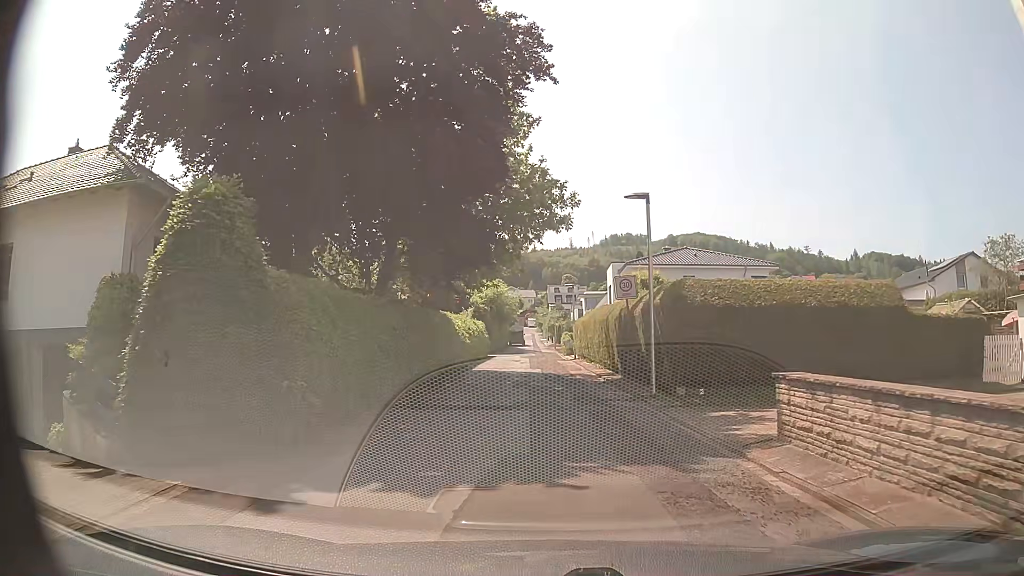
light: Day
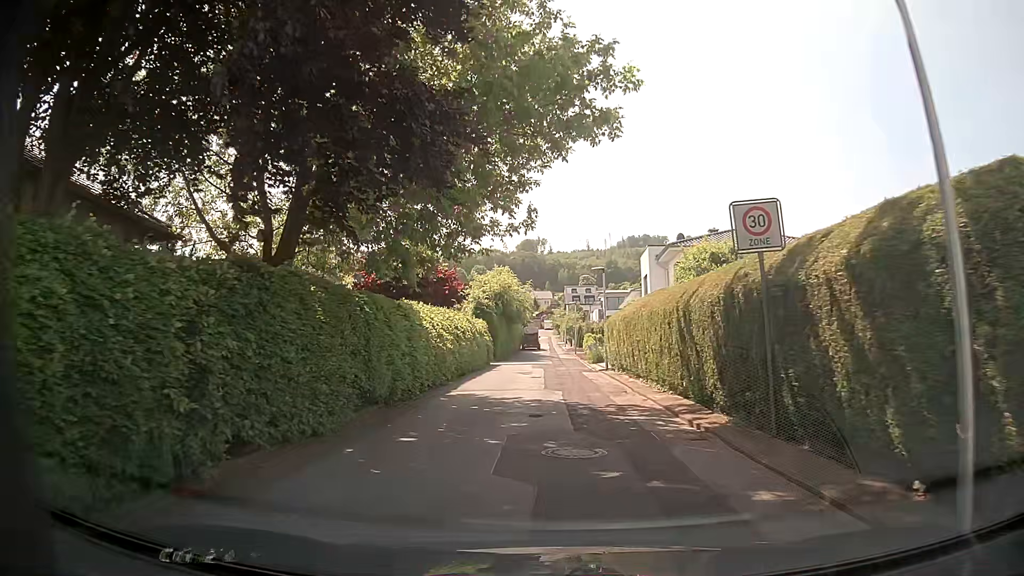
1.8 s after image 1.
(-0.3, +11.3) m; -2°
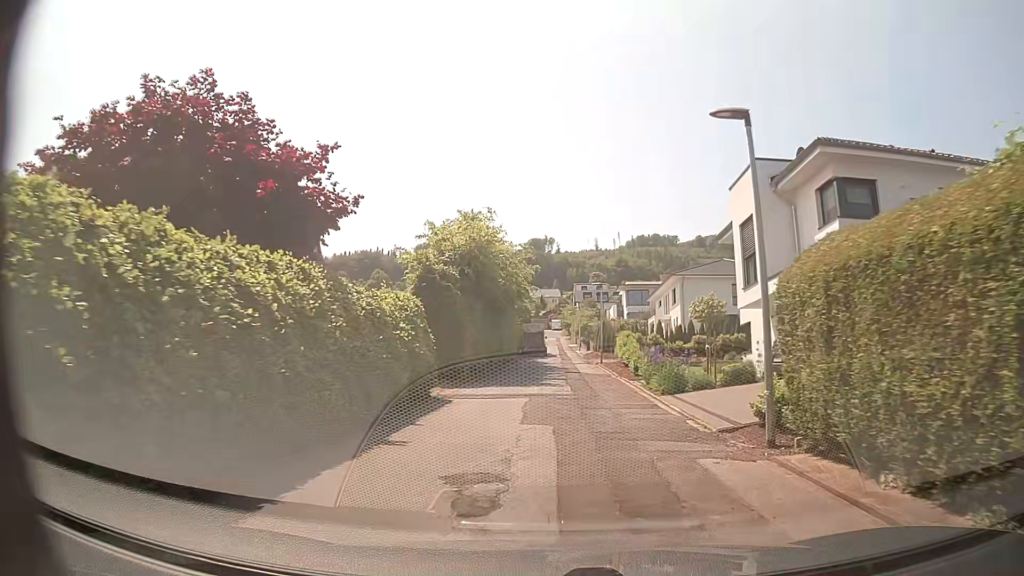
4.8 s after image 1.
(-0.1, +21.4) m; -1°
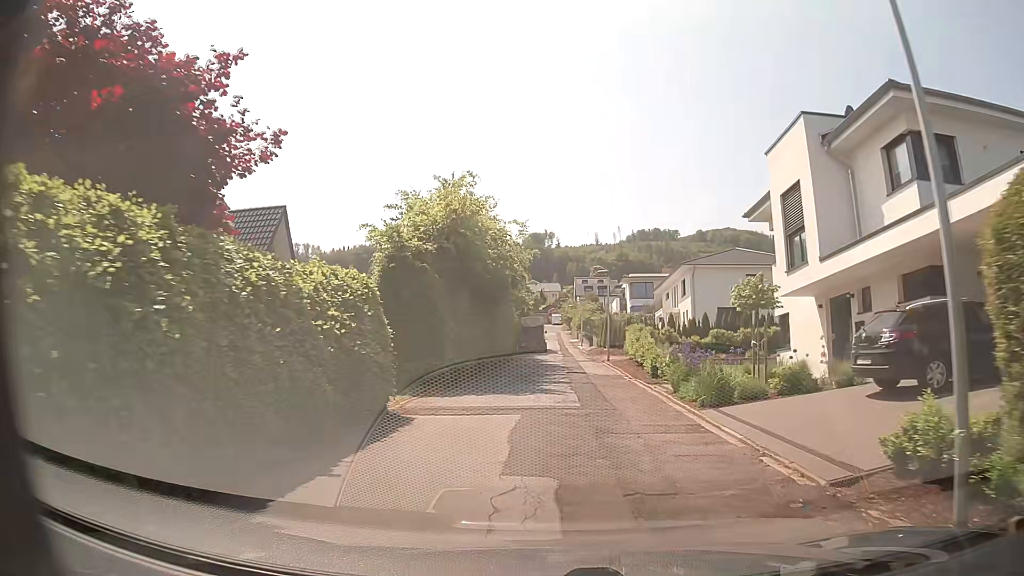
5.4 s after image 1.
(0.0, +4.5) m; -1°
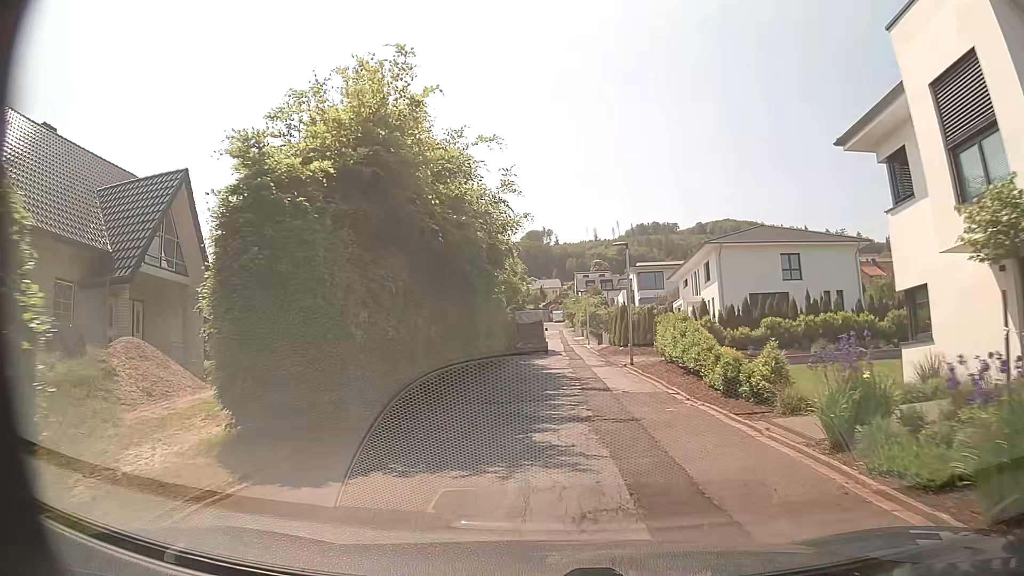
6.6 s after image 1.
(+0.1, +9.0) m; +1°
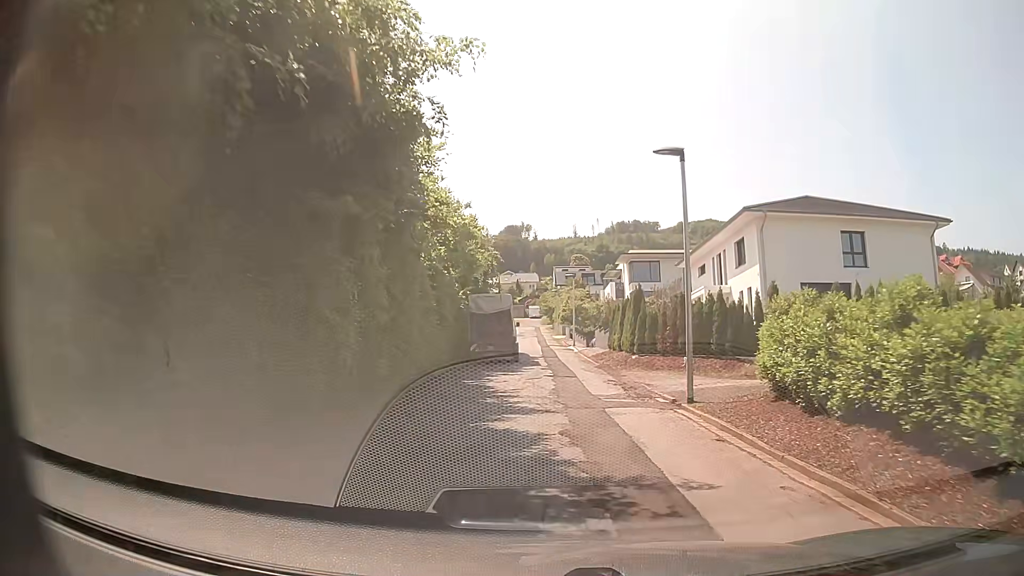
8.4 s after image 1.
(+0.1, +13.4) m; +1°
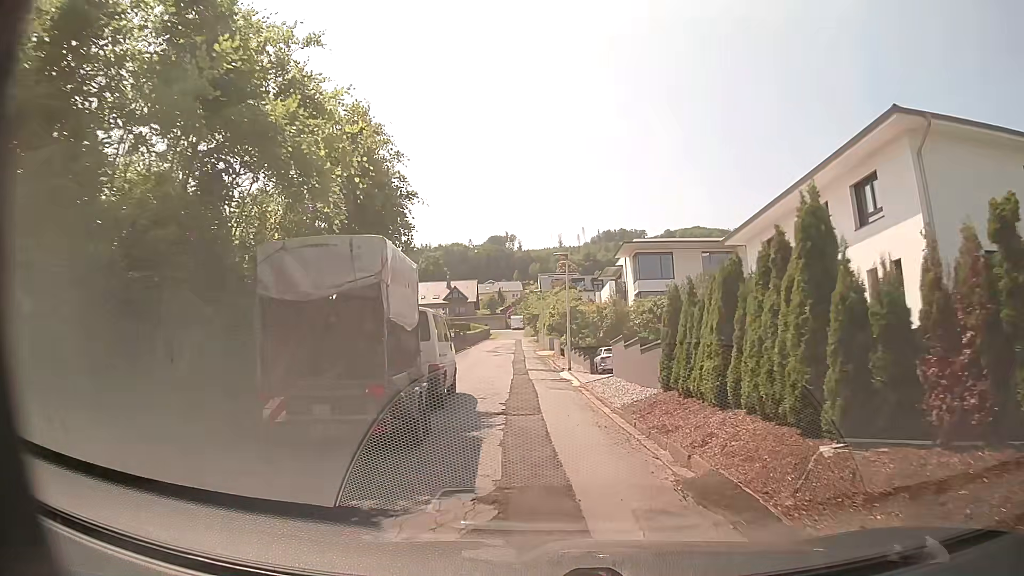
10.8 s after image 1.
(+0.4, +16.9) m; +2°
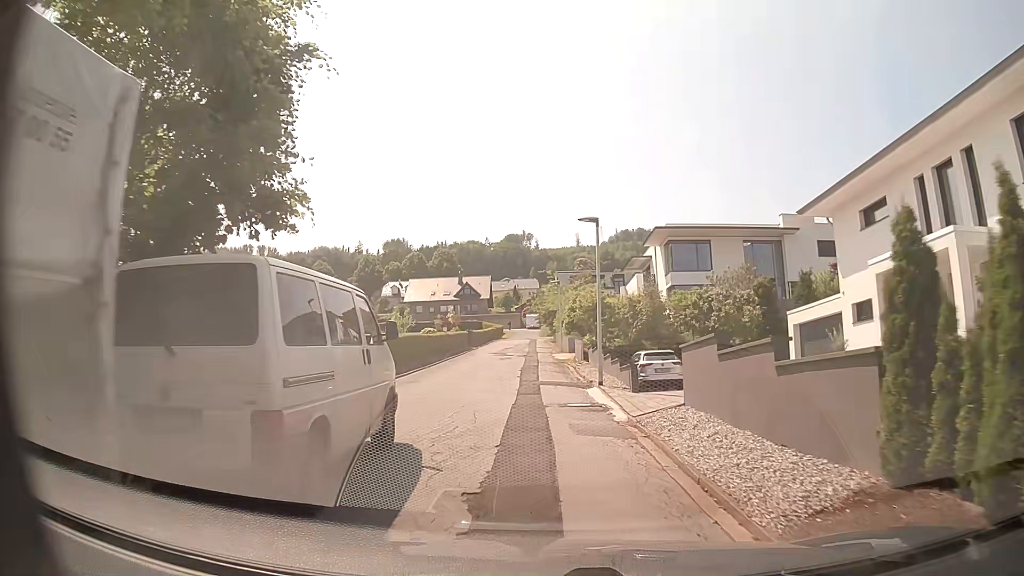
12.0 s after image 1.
(-0.1, +8.0) m; 0°
